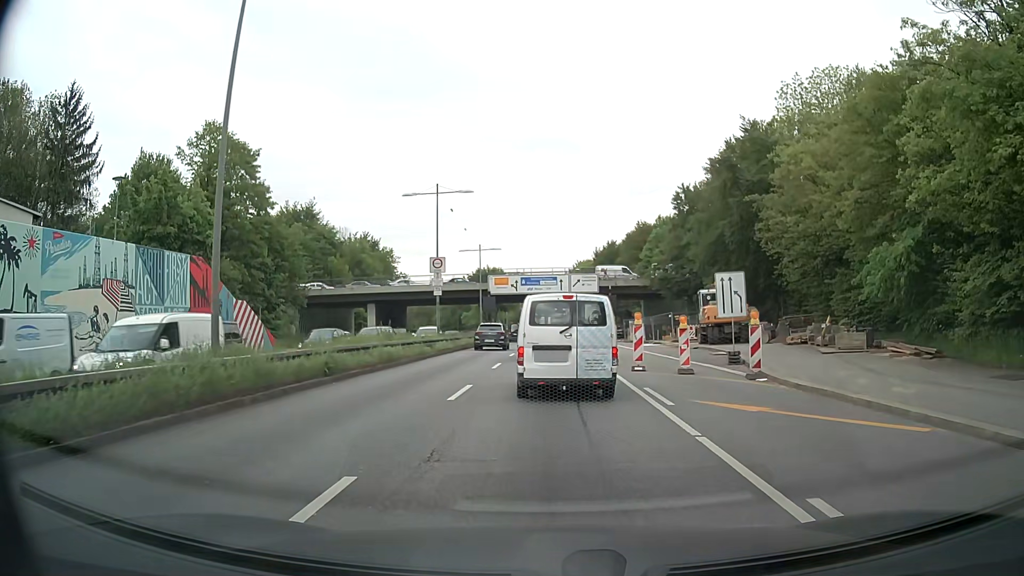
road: trunk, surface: asphalt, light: Day
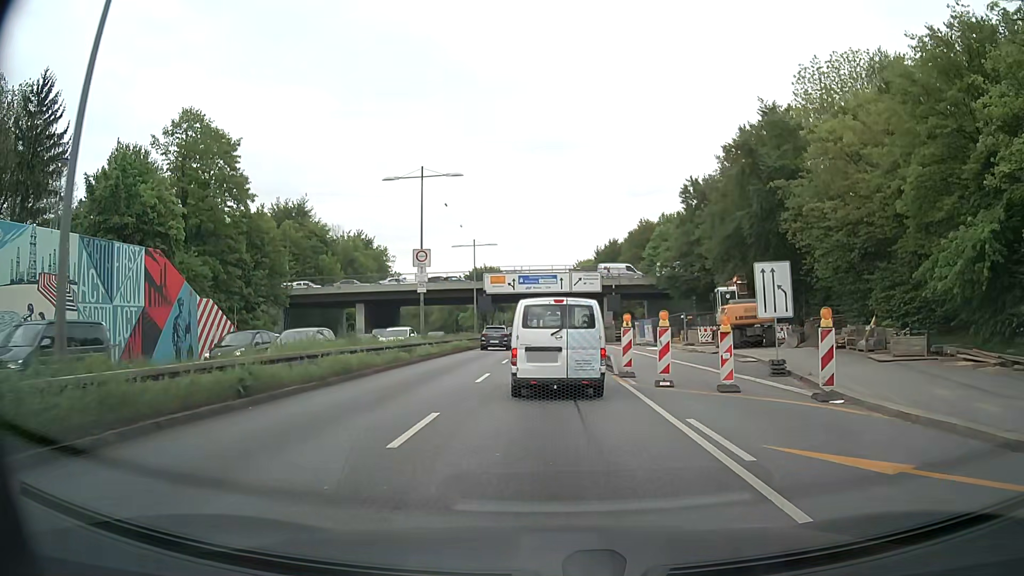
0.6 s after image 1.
(0.0, +4.5) m; +1°
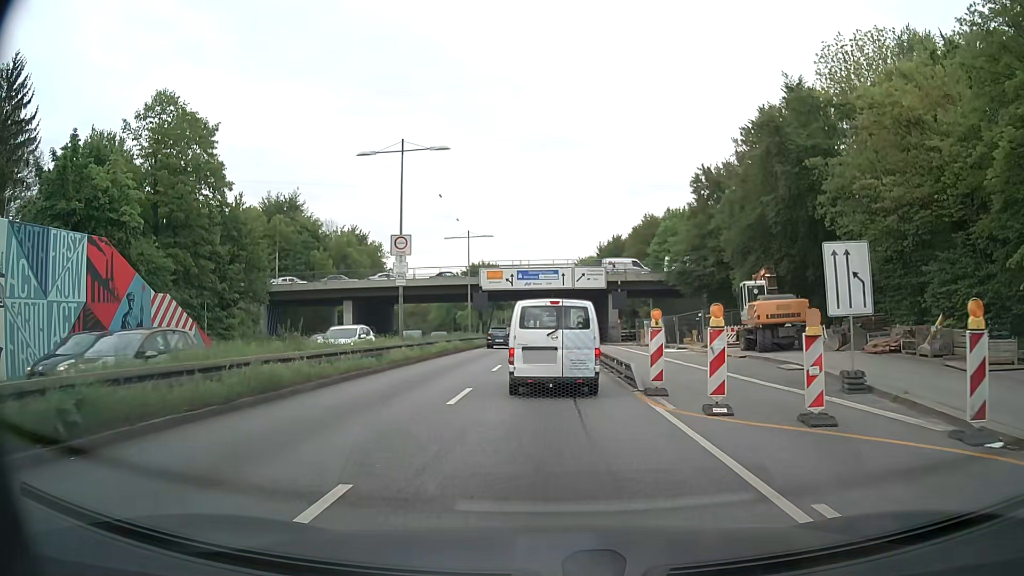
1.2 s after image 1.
(0.0, +4.8) m; 0°
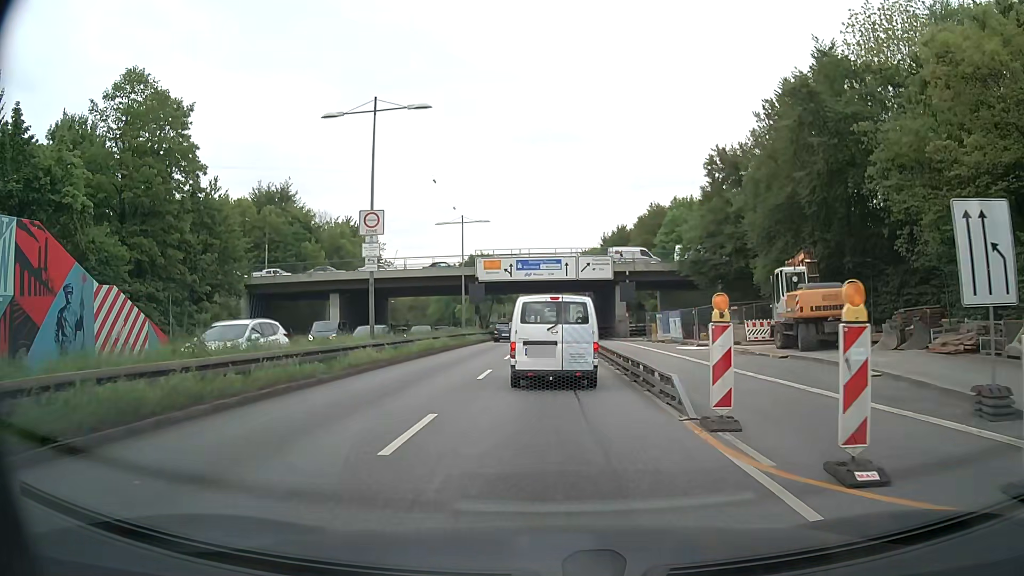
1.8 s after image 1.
(0.0, +4.9) m; +1°
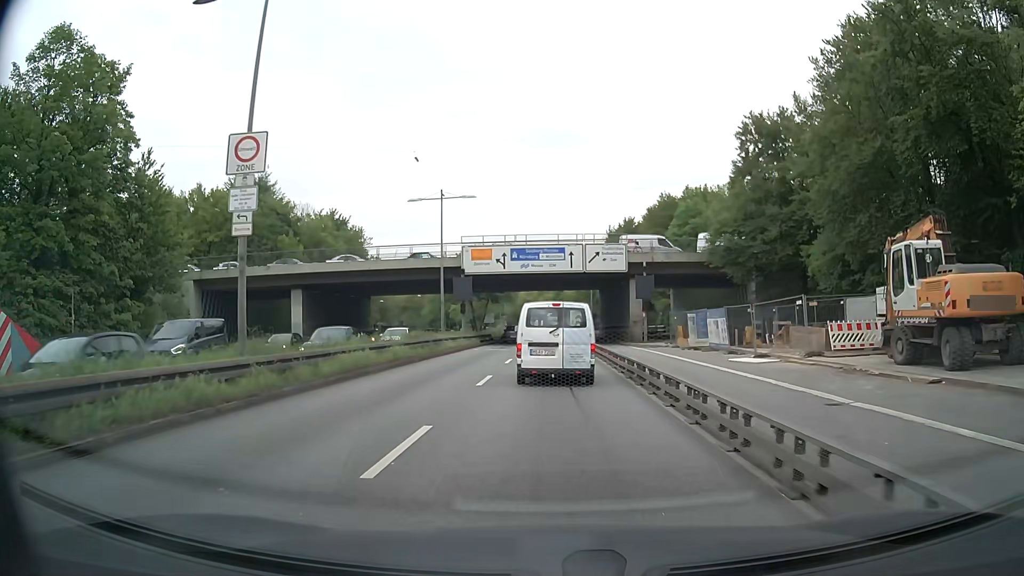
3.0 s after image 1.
(-0.1, +10.0) m; -1°
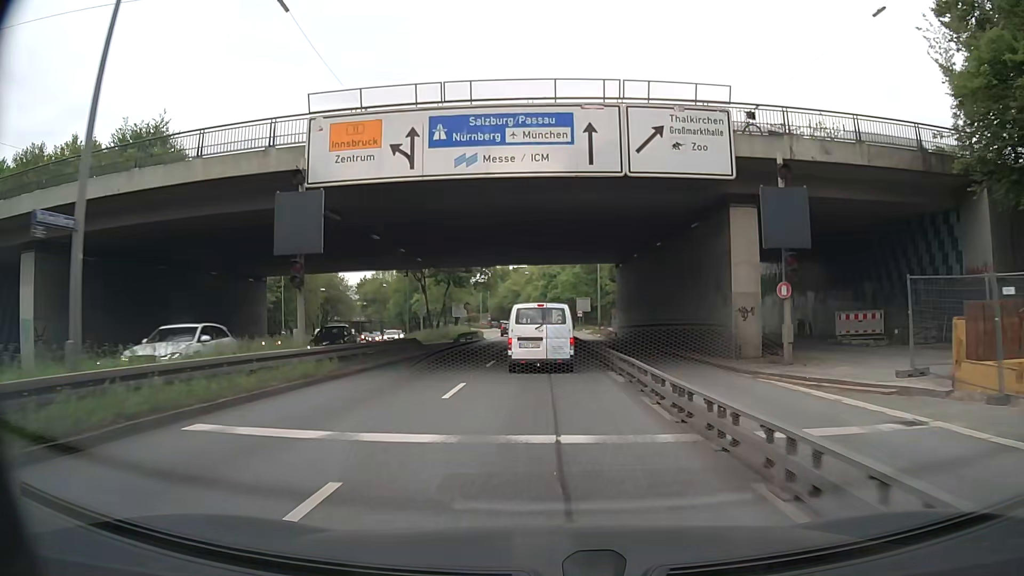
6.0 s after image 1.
(+0.2, +30.6) m; +1°
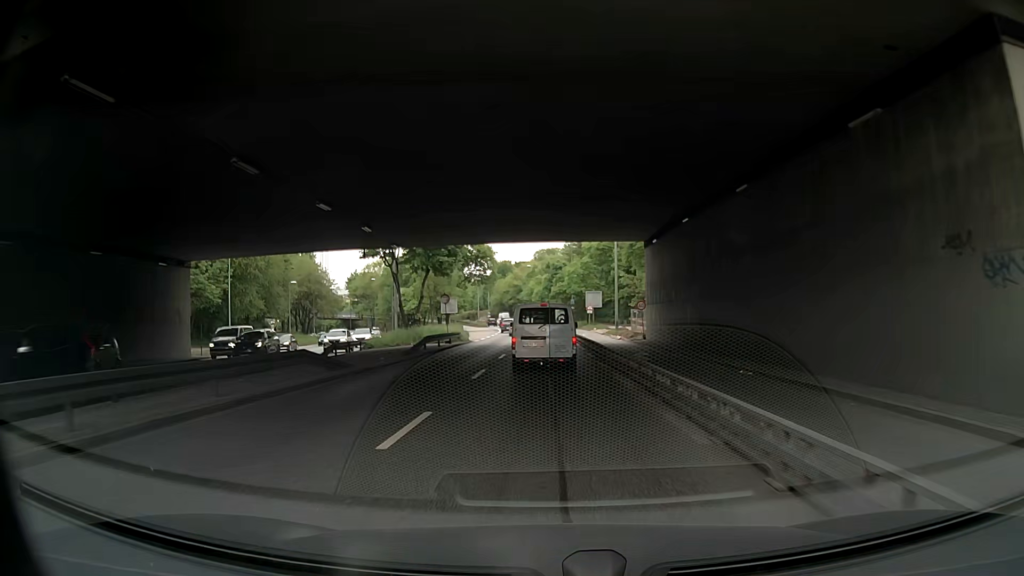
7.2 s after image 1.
(0.0, +13.8) m; 0°
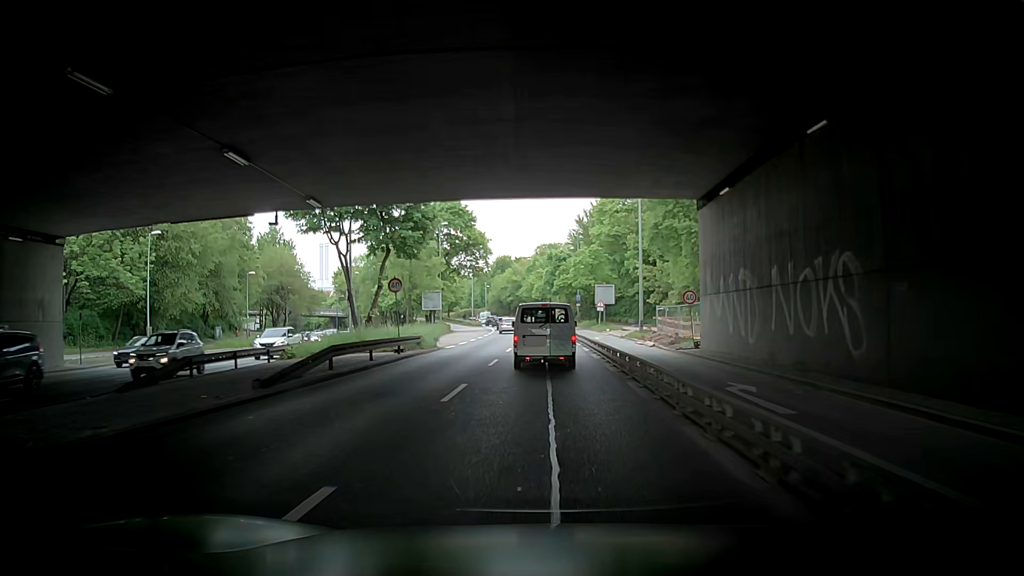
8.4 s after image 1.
(-0.1, +13.8) m; +1°
